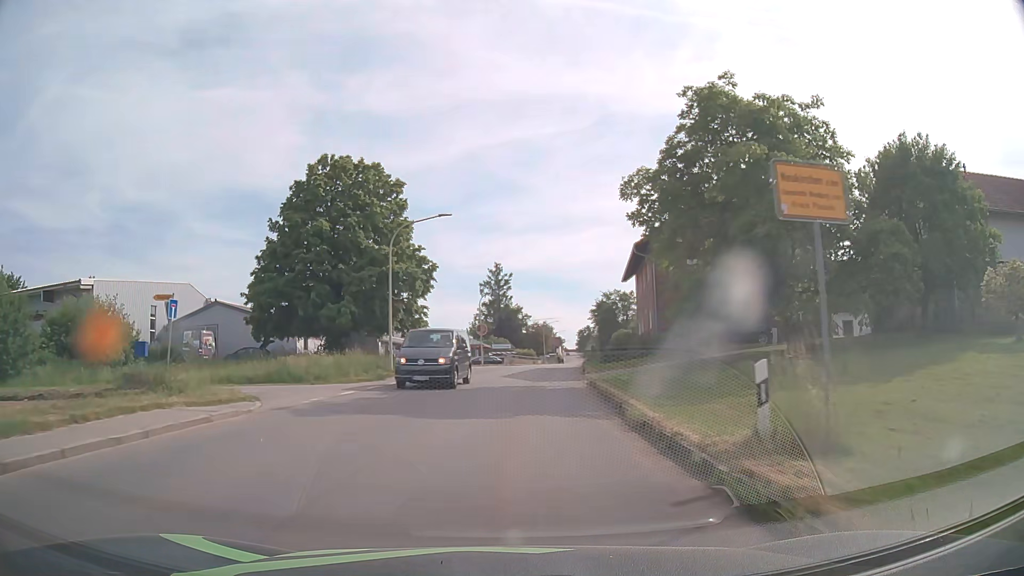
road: tertiary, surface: asphalt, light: Day
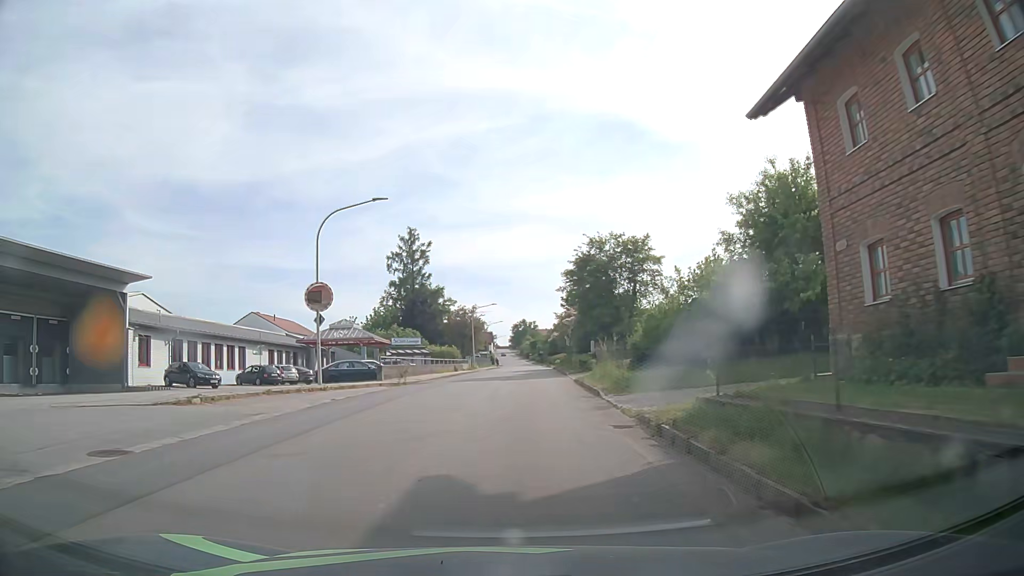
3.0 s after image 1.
(+2.0, +38.8) m; +6°
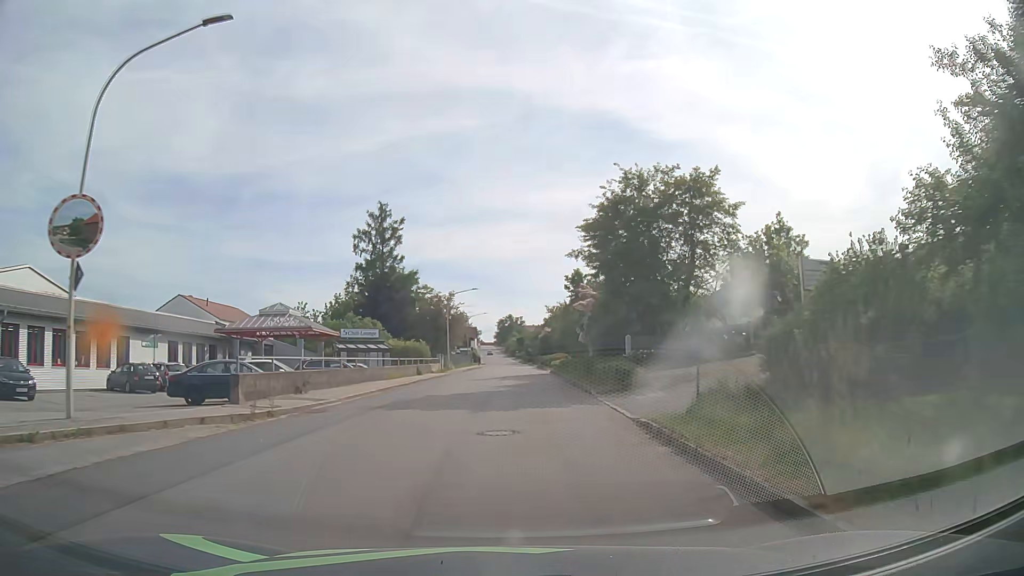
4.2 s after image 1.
(+0.1, +15.6) m; +1°
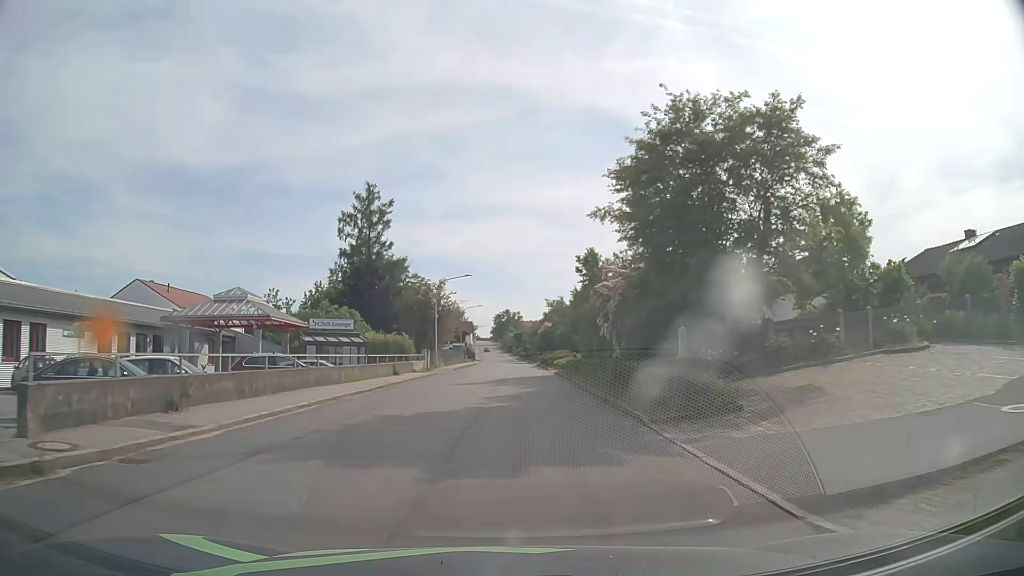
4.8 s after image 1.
(0.0, +7.8) m; 0°
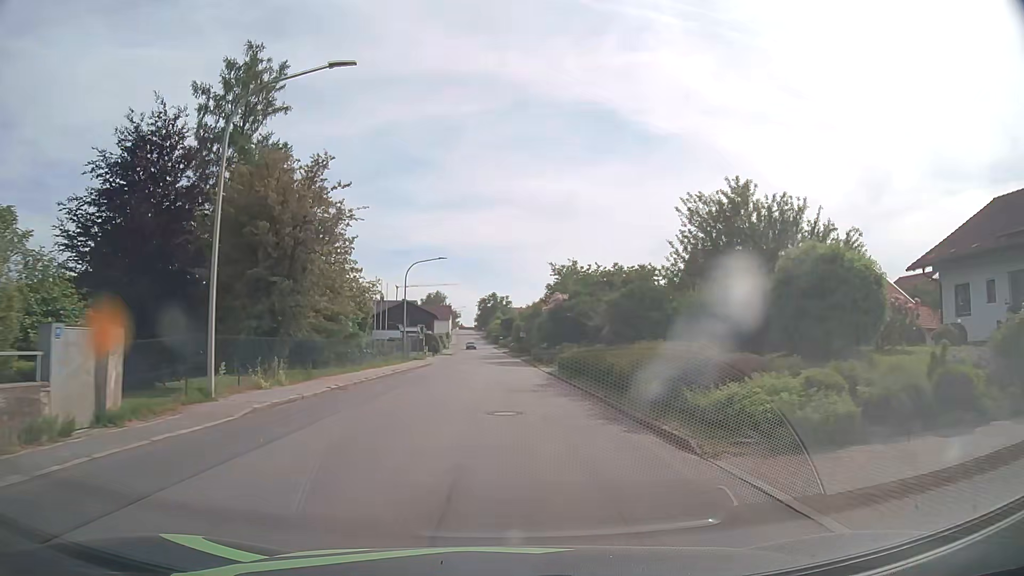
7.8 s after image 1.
(+0.6, +39.4) m; +2°
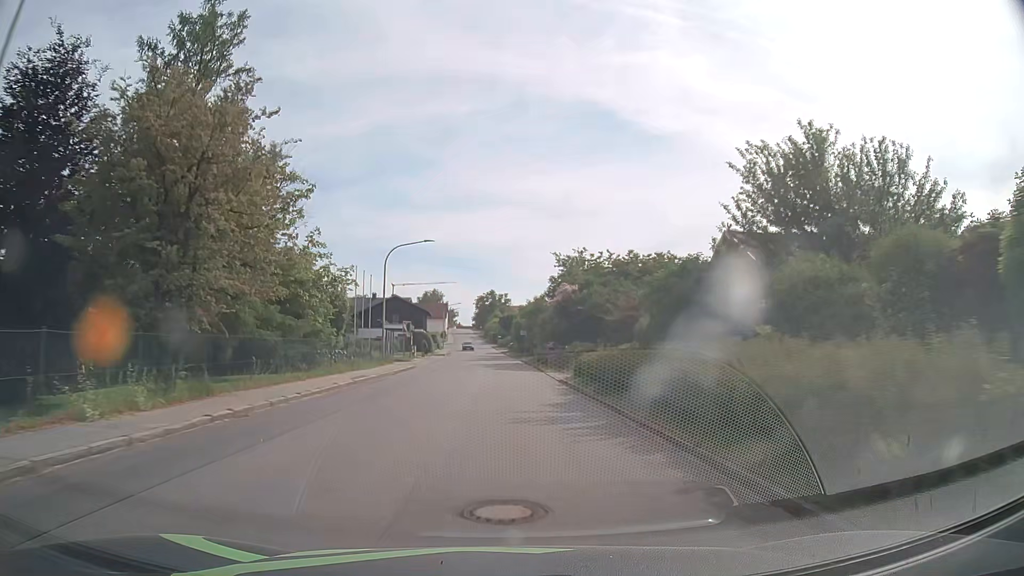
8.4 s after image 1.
(0.0, +7.9) m; 0°
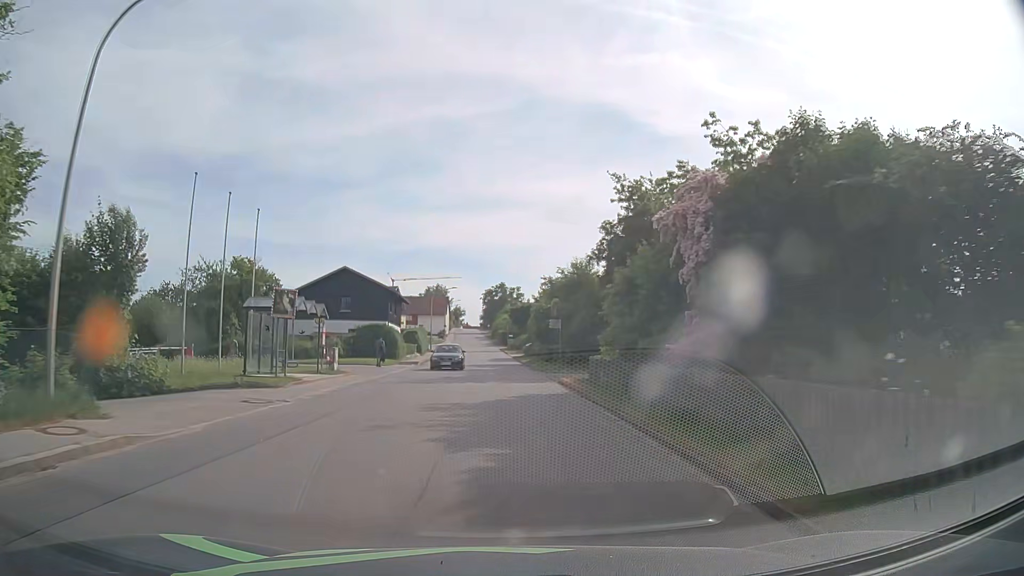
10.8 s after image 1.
(-0.1, +31.4) m; -1°
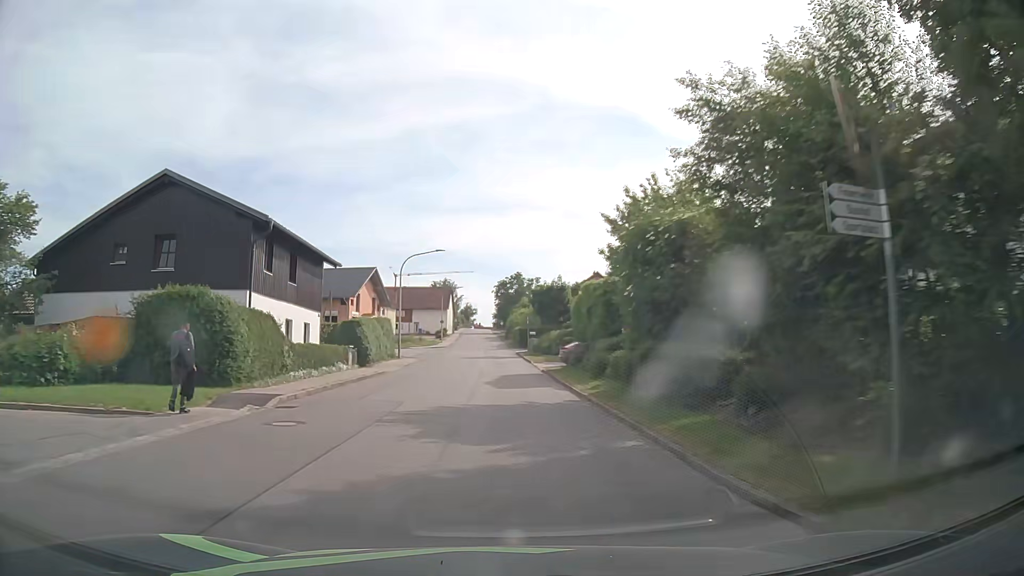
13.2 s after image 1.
(-0.1, +31.2) m; -1°
(0, +10) (0, +20) (0, +30) (-1, +40) (-1, +50) (-1, +60) (-1, +70) (-2, +80) (-2, +90) (-2, +100) m
